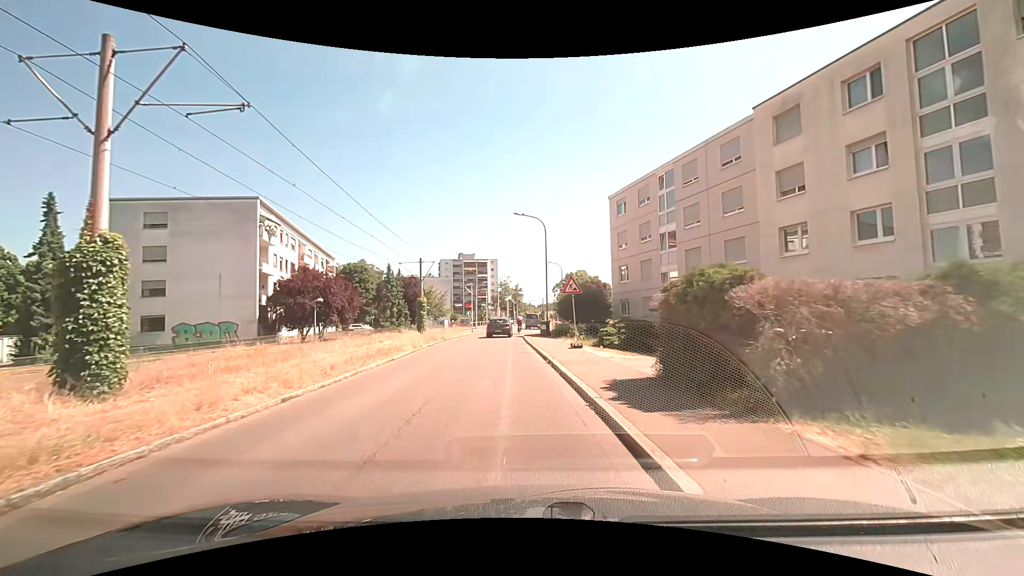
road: residential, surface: asphalt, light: Day
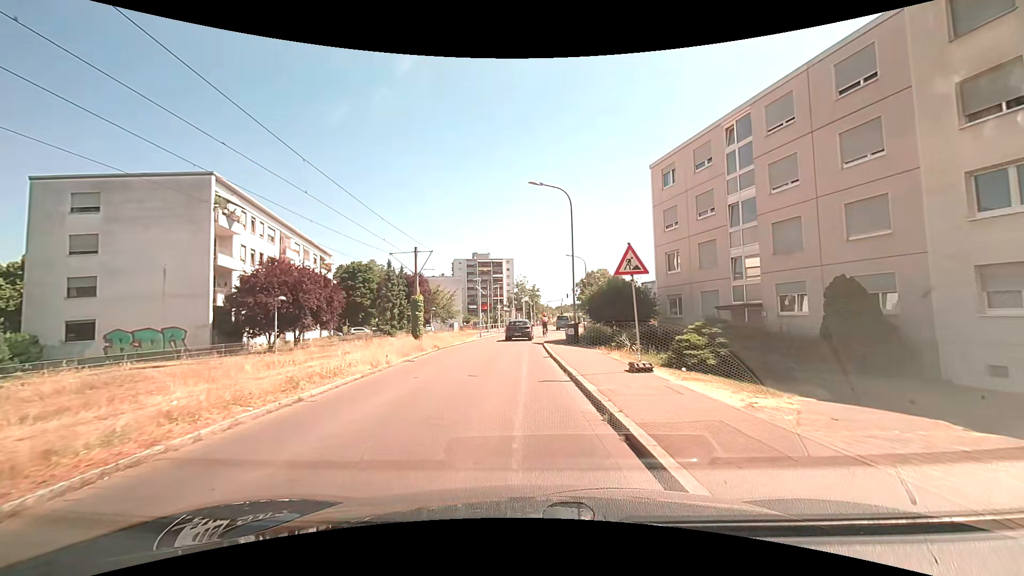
(-0.2, +8.9) m; -2°
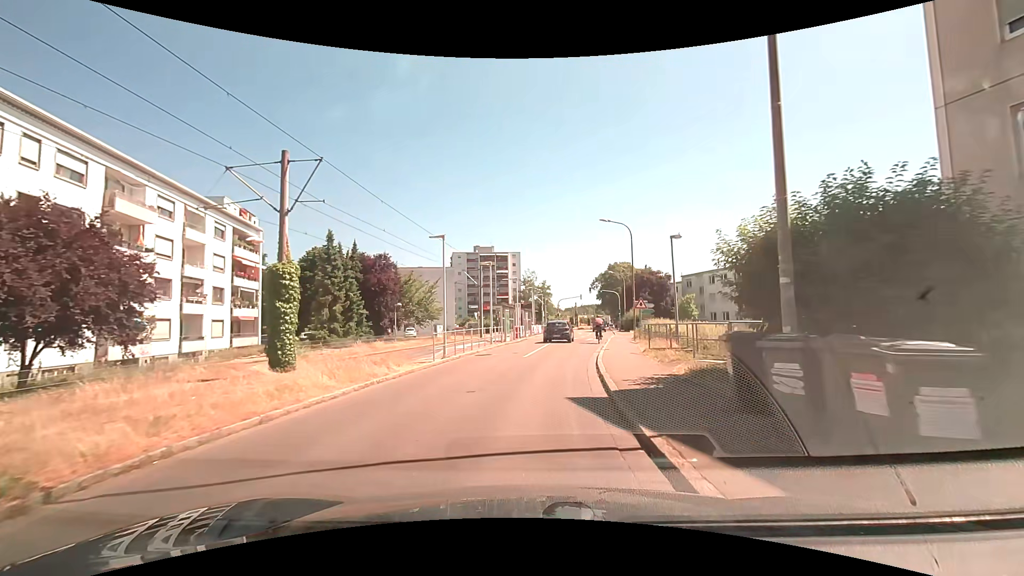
(-0.5, +22.2) m; -2°
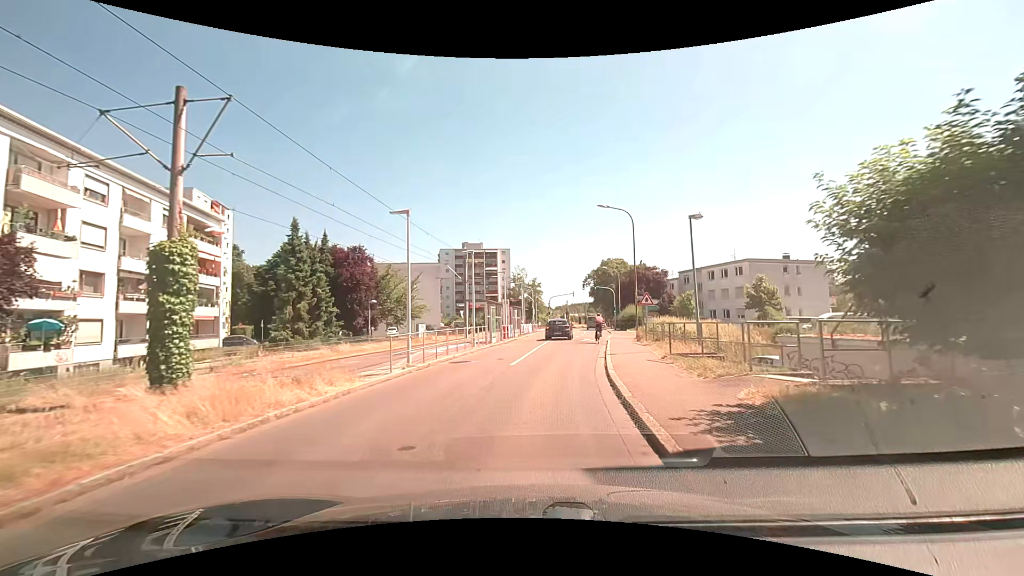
(+0.1, +4.4) m; +2°
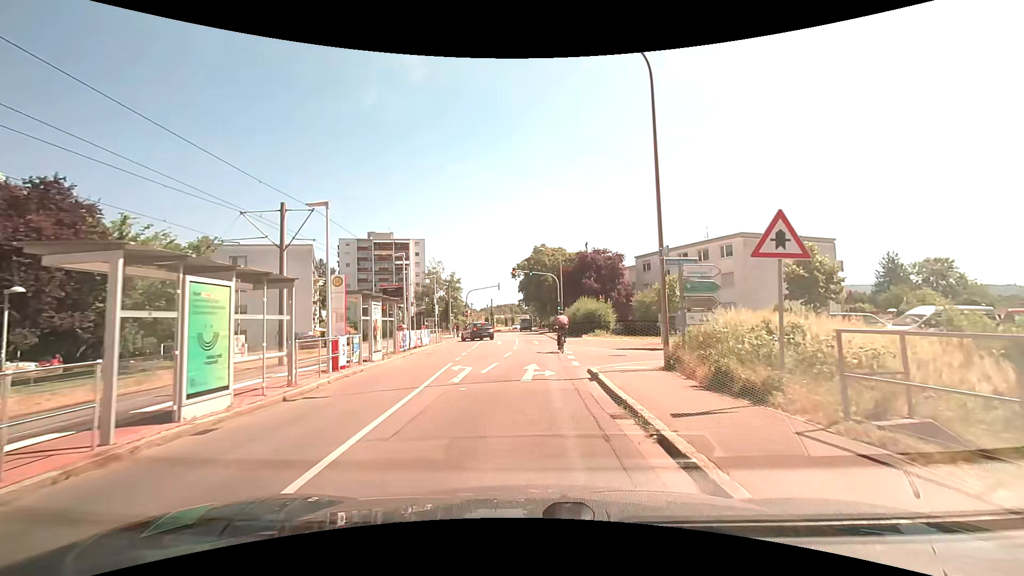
(+1.6, +21.8) m; +9°
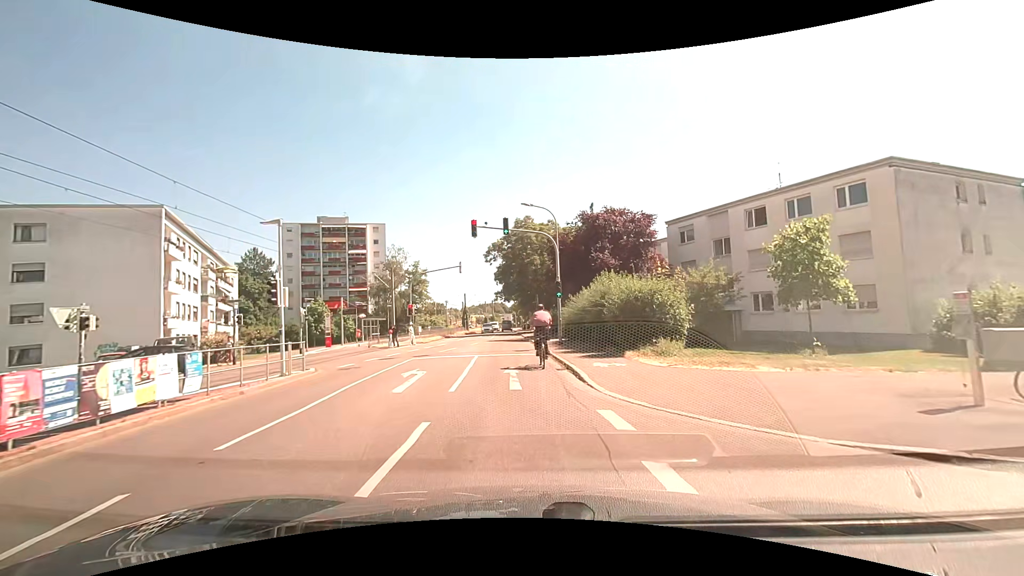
(+0.3, +21.0) m; +1°
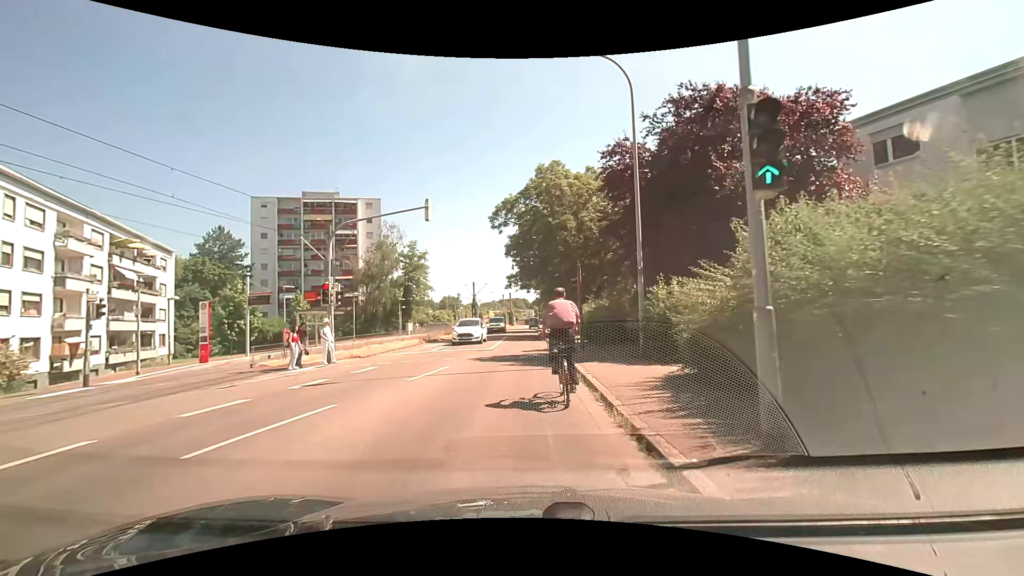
(-0.4, +19.4) m; -2°
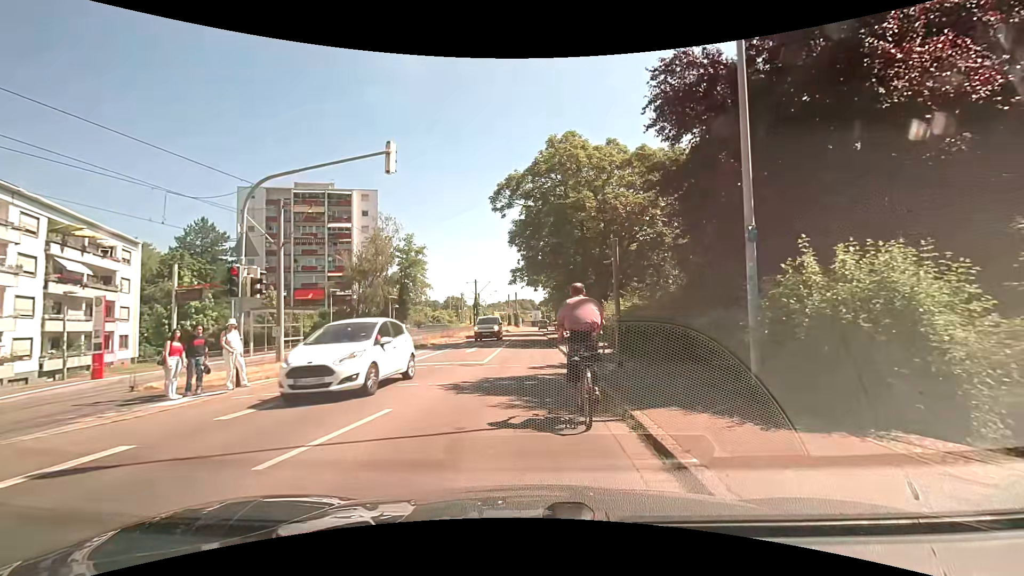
(-0.2, +6.5) m; -1°
